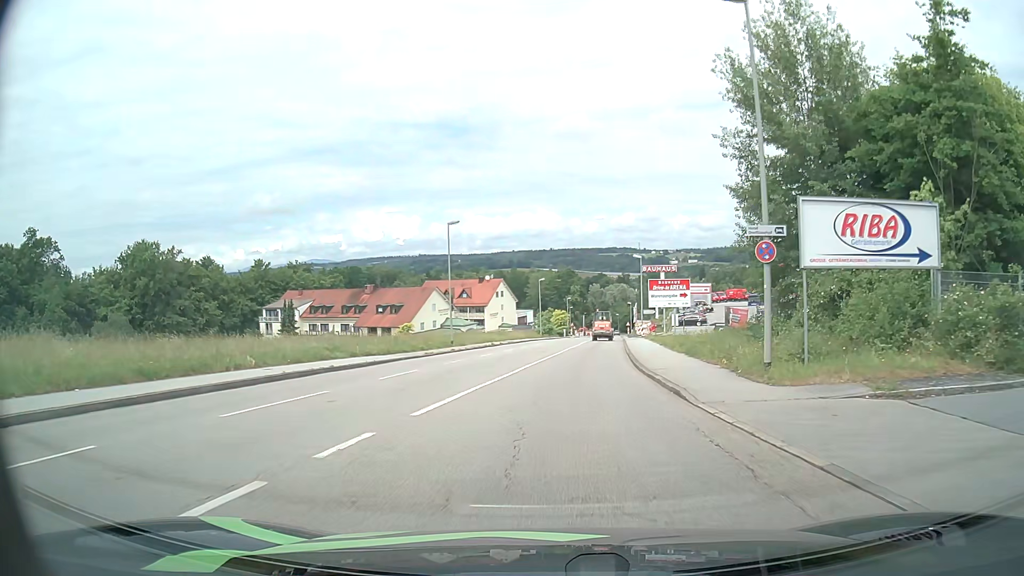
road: tertiary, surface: asphalt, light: Day
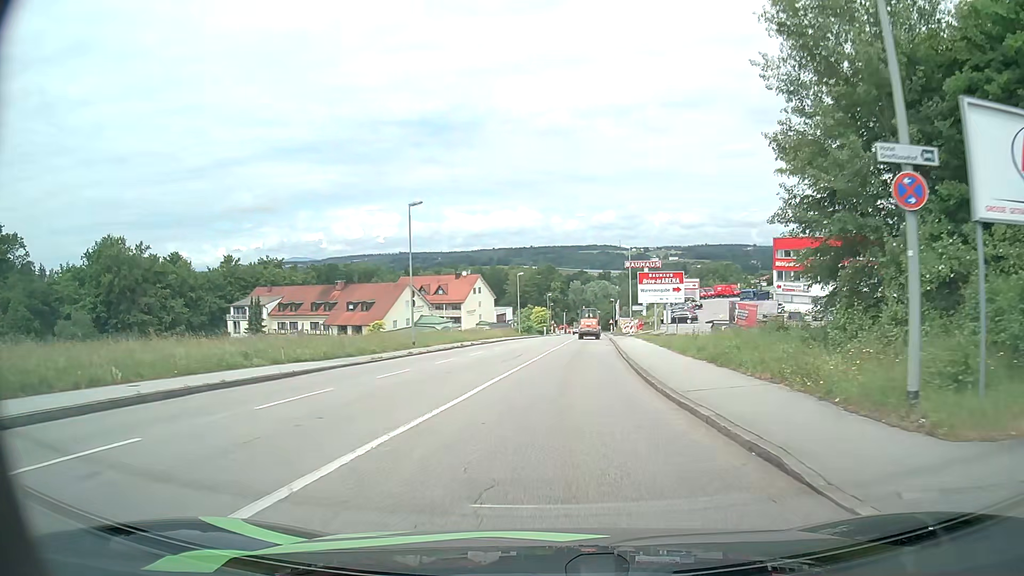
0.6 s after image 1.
(+0.1, +6.3) m; +2°
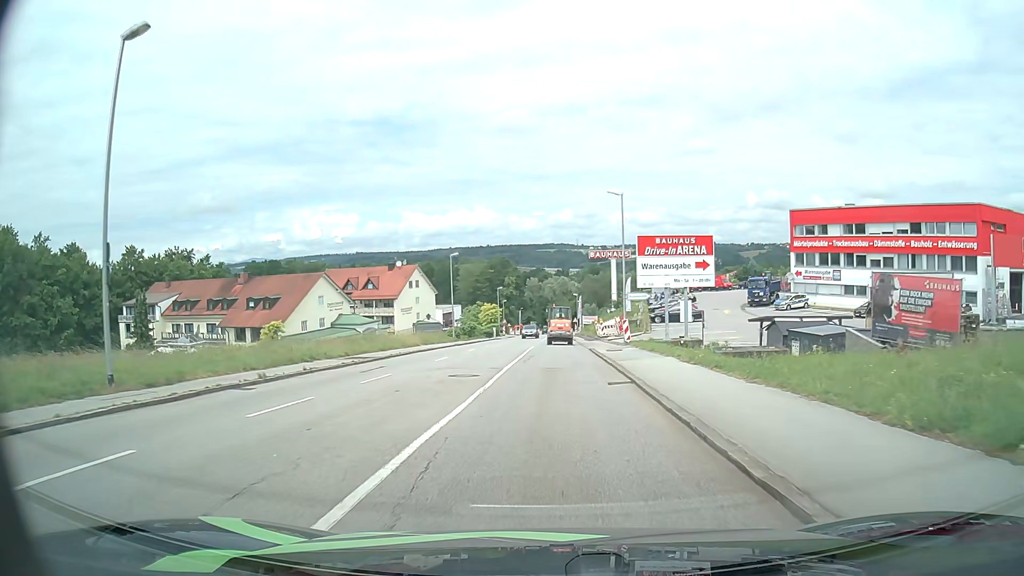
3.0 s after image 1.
(+0.9, +24.5) m; +3°
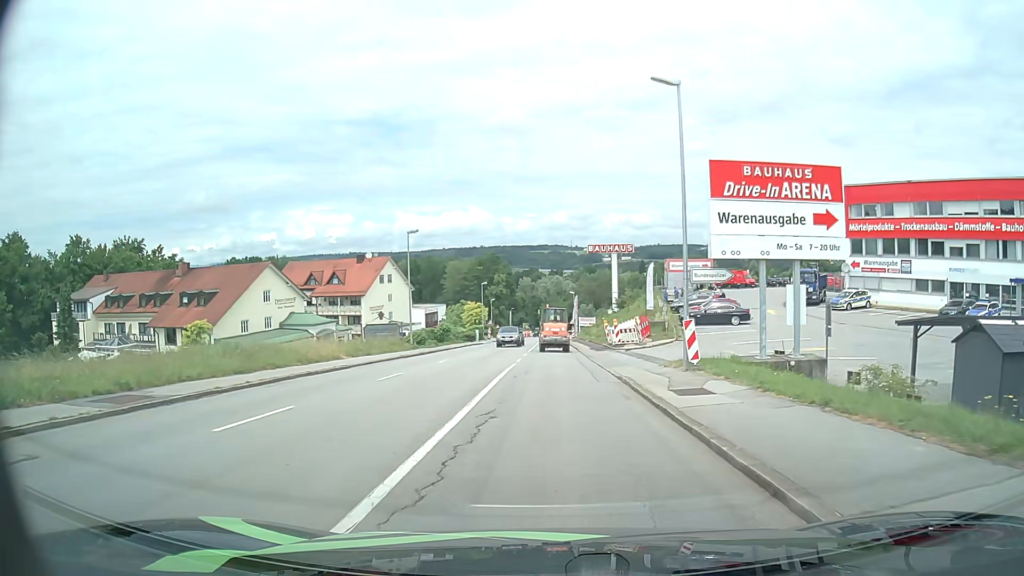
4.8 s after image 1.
(+0.1, +16.7) m; +1°
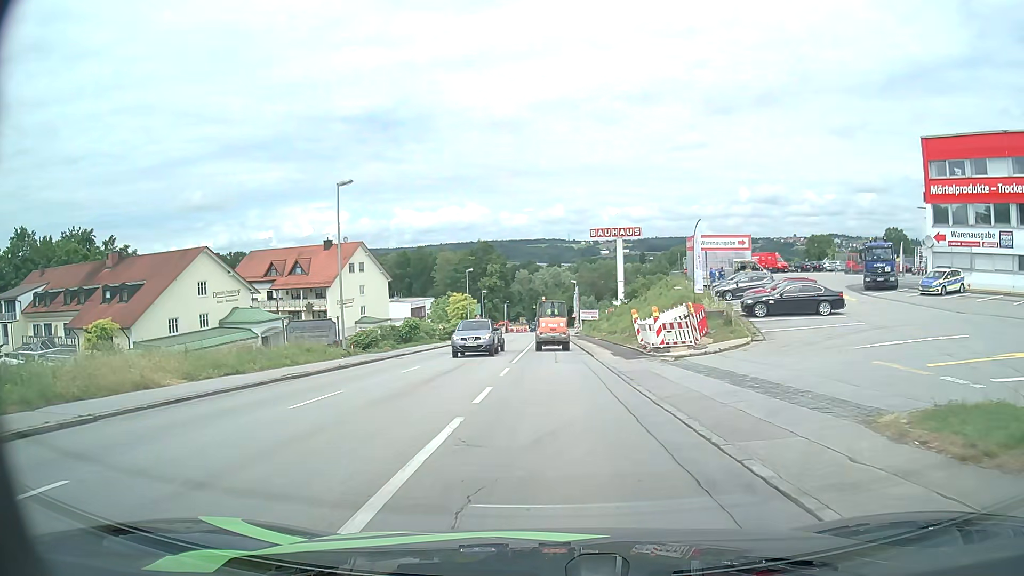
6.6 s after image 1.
(0.0, +15.2) m; 0°
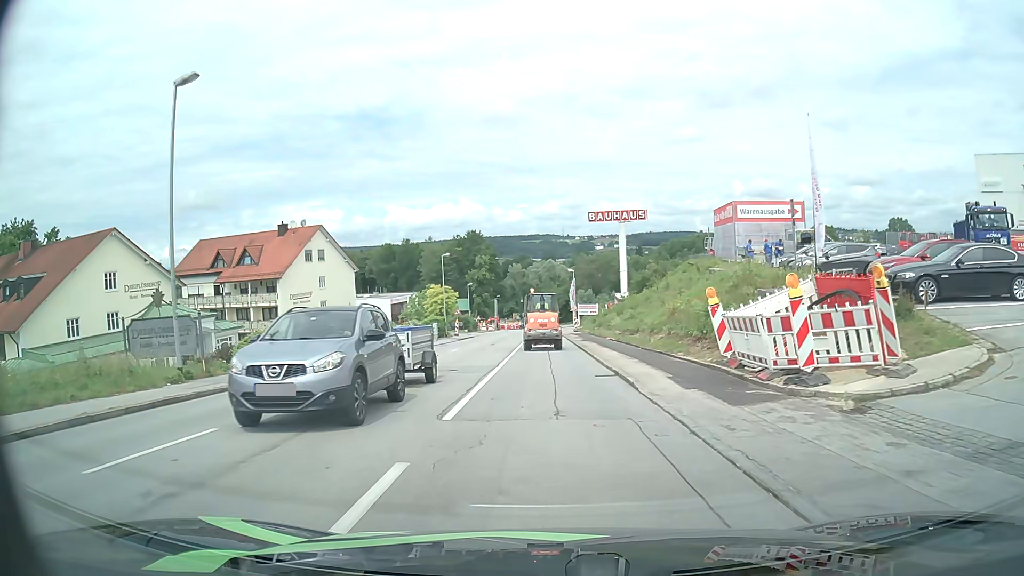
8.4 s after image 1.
(+0.1, +14.5) m; +1°
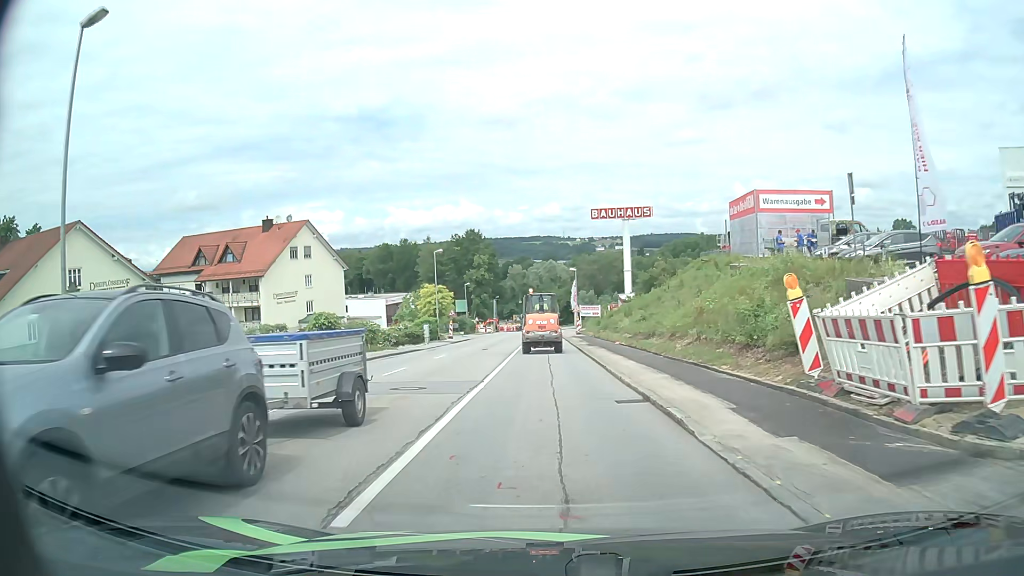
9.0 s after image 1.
(0.0, +4.8) m; 0°
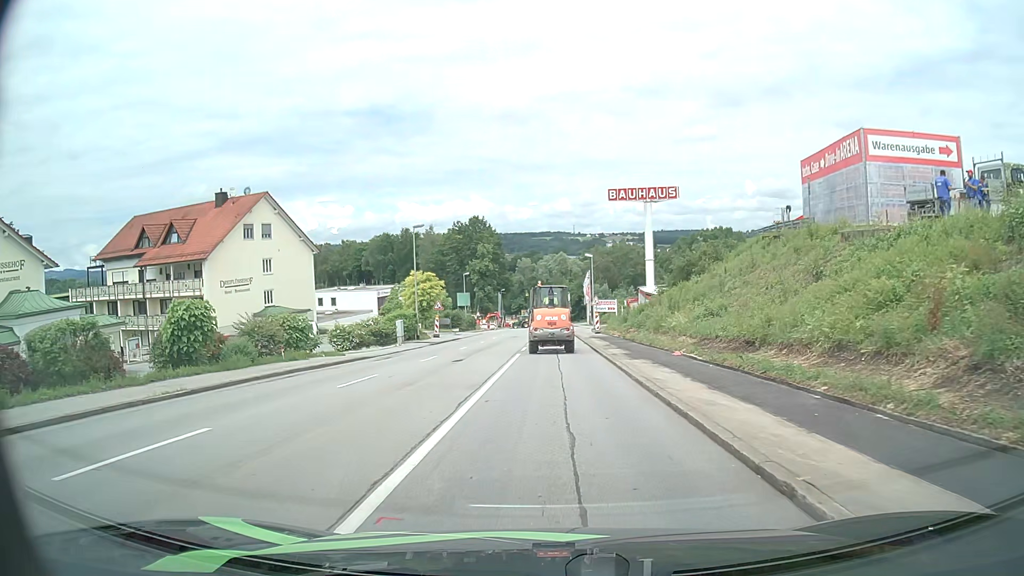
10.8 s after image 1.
(0.0, +13.7) m; -1°
(0, +10) (0, +20) (0, +30) (0, +40) (0, +50) (0, +60) (0, +70) (+1, +80) (+1, +90) (+1, +100) m
